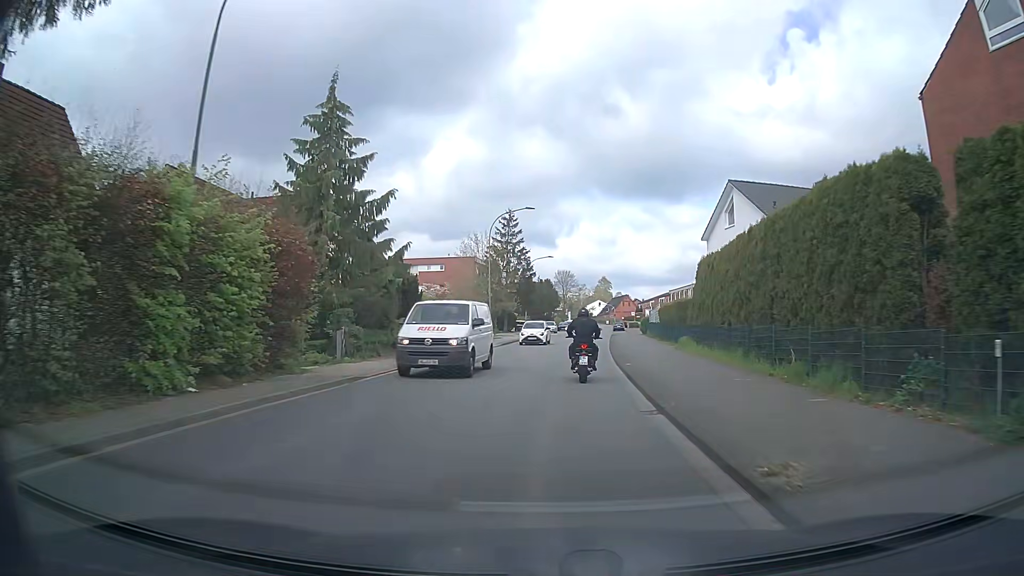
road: secondary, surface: asphalt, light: Day
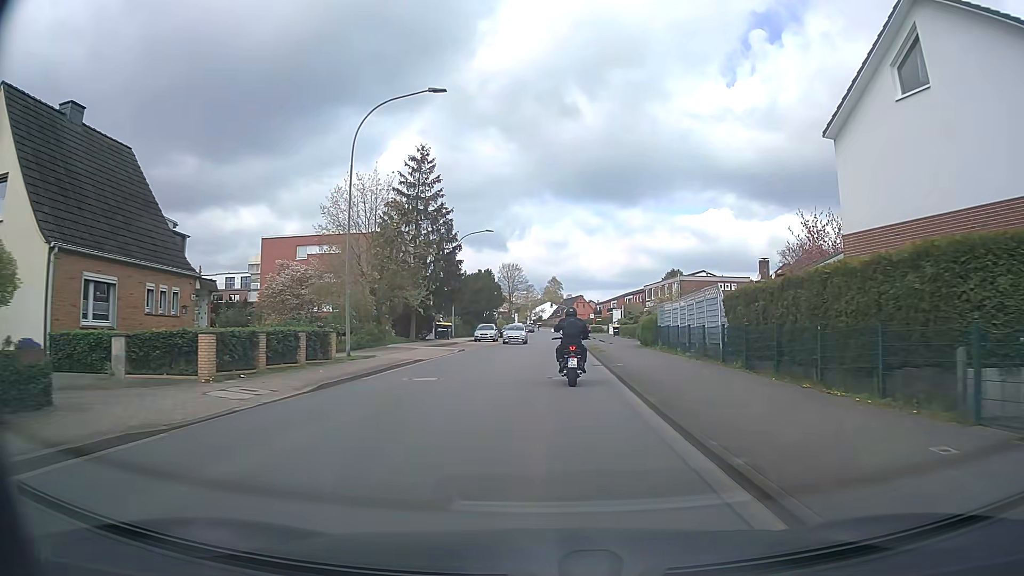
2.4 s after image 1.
(+1.2, +26.6) m; +5°
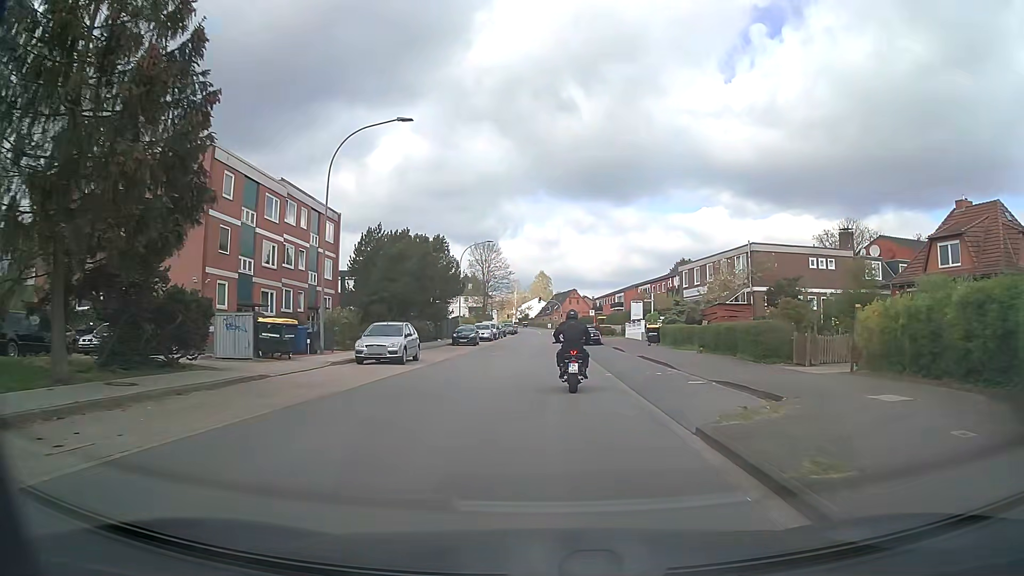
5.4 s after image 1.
(+0.5, +33.0) m; +1°
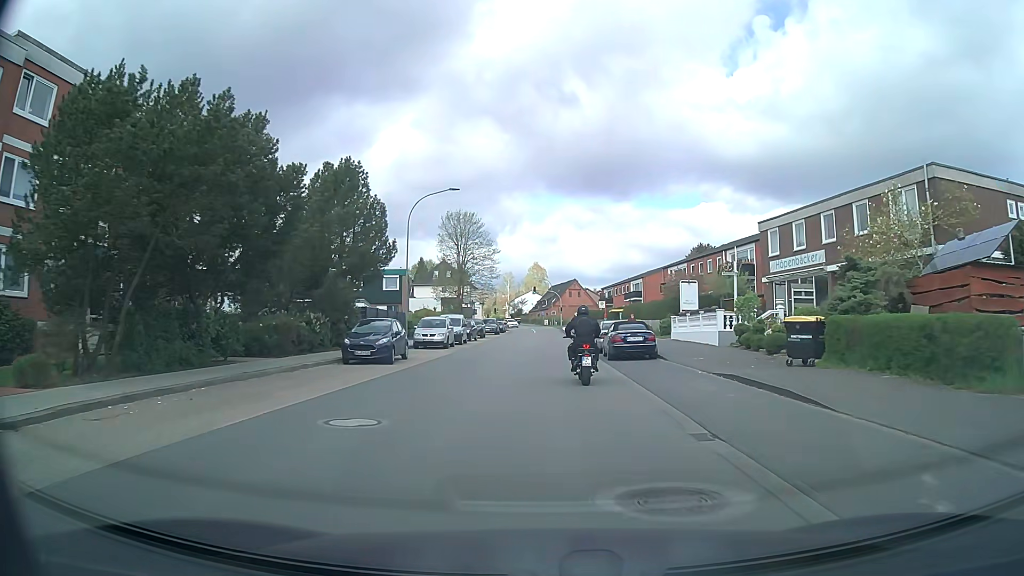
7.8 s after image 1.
(+0.2, +25.5) m; +1°
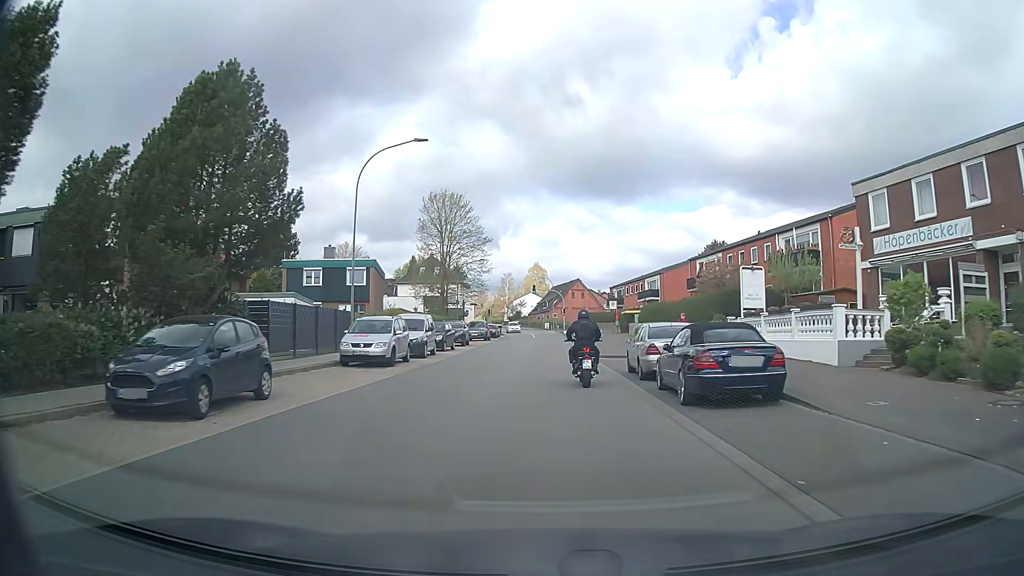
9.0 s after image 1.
(0.0, +12.8) m; 0°
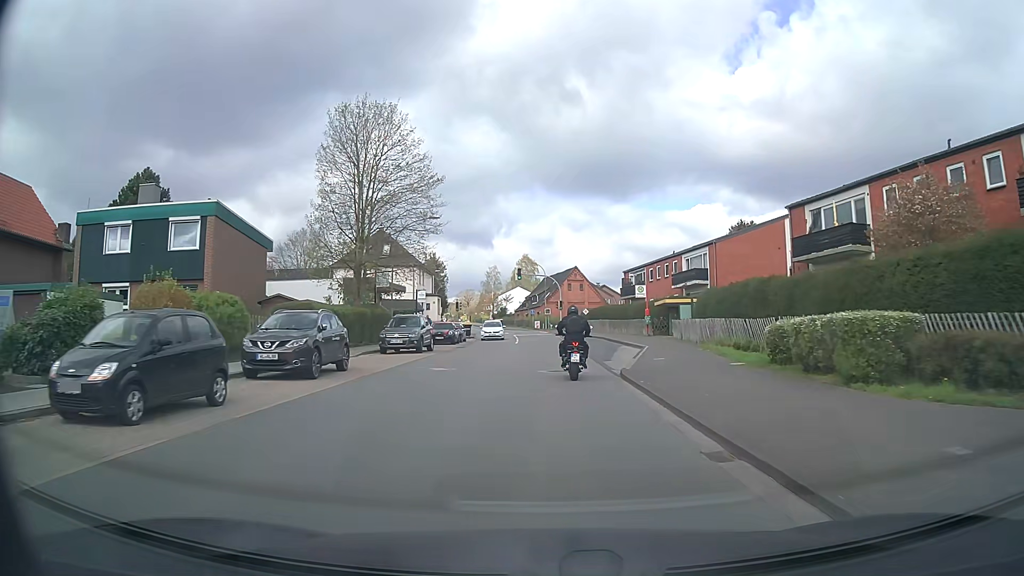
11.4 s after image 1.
(+0.3, +26.4) m; +1°
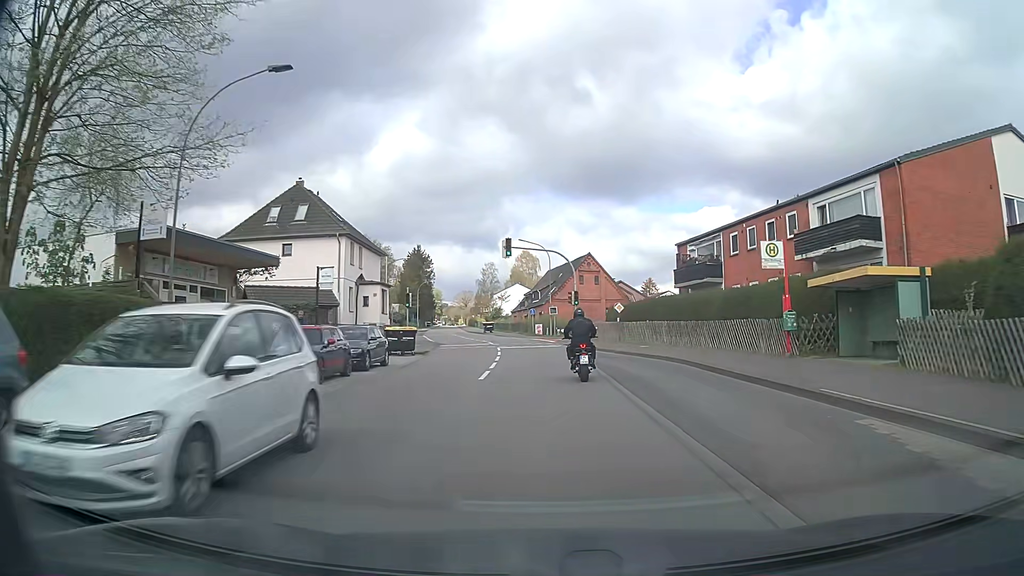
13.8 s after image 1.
(-0.1, +26.5) m; -1°
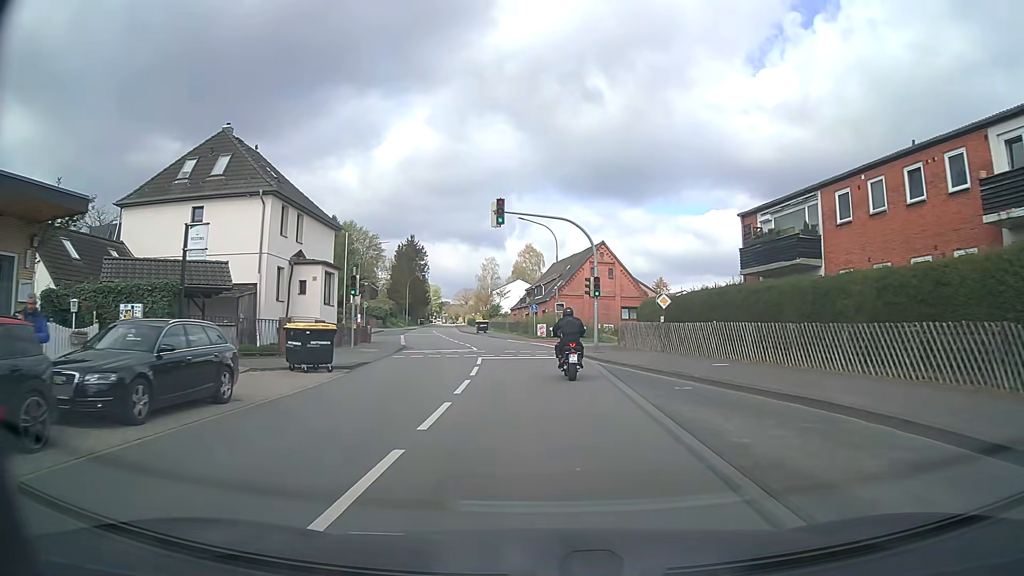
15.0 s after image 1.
(0.0, +13.1) m; 0°
(0, +10) (0, +20) (-1, +30) (-3, +40) (-4, +50) (-6, +59) (-8, +69) (-10, +79) (-12, +89) (-13, +99) m
